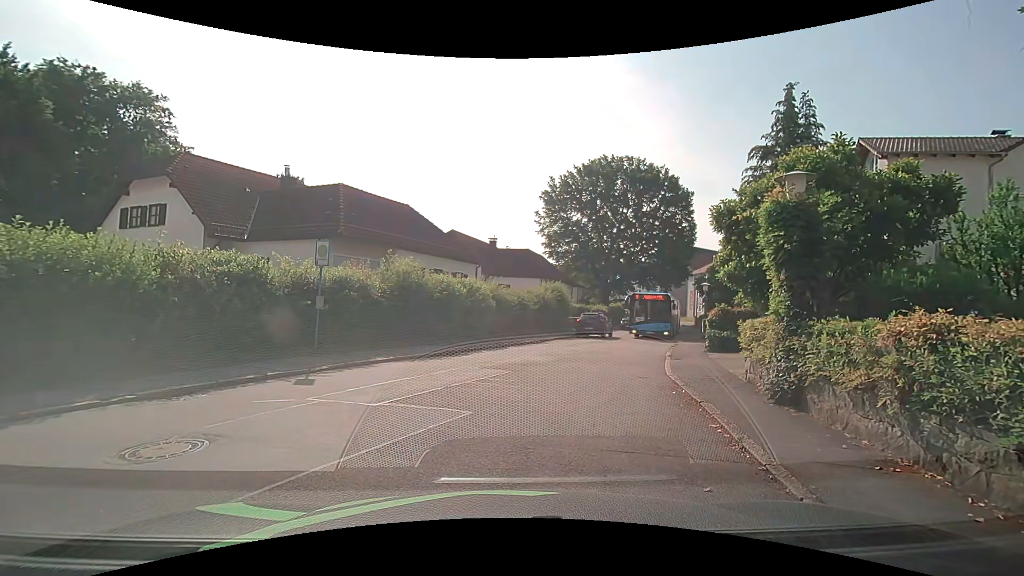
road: residential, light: Day
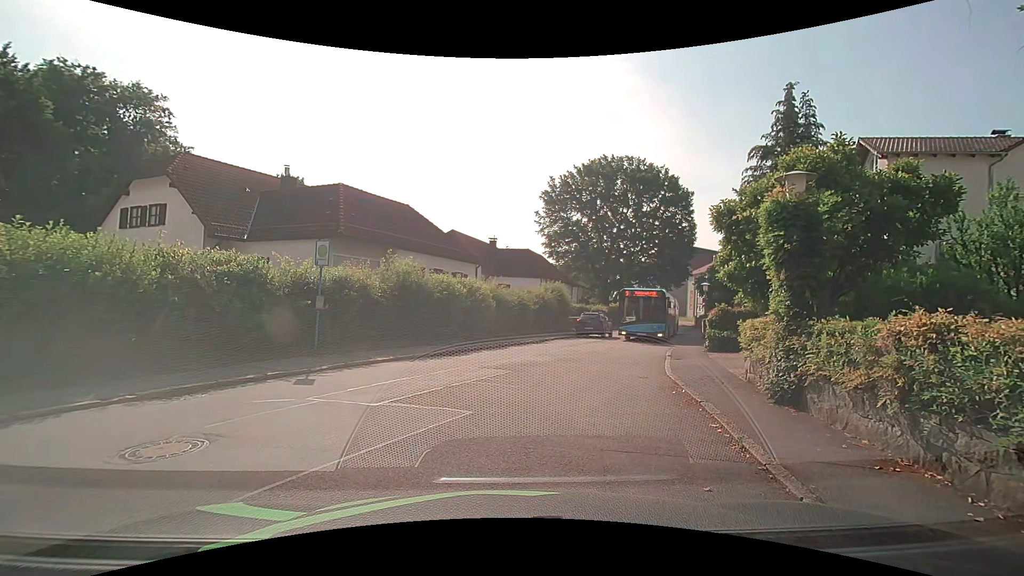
(0.0, 0.0) m; 0°
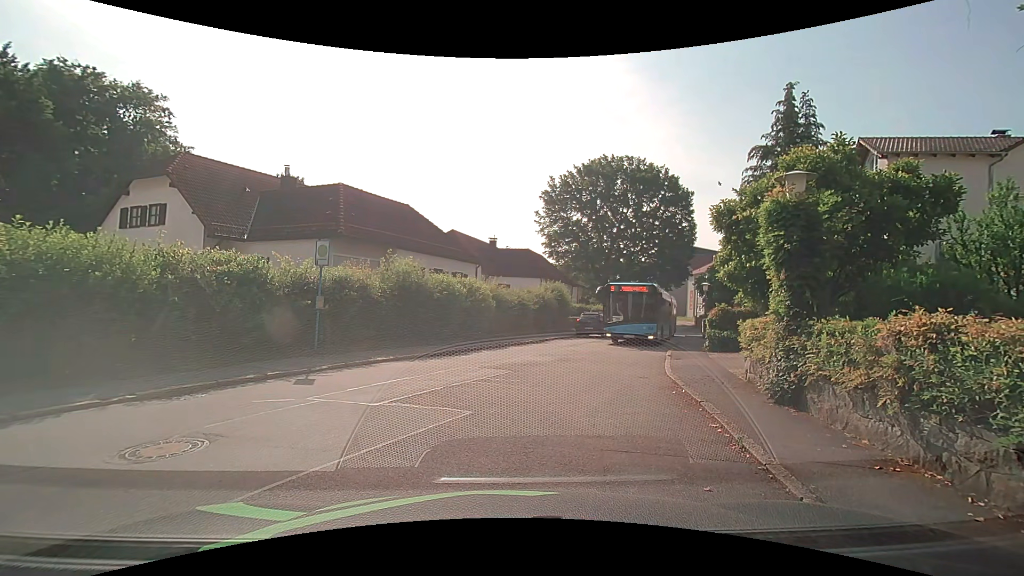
(0.0, 0.0) m; 0°
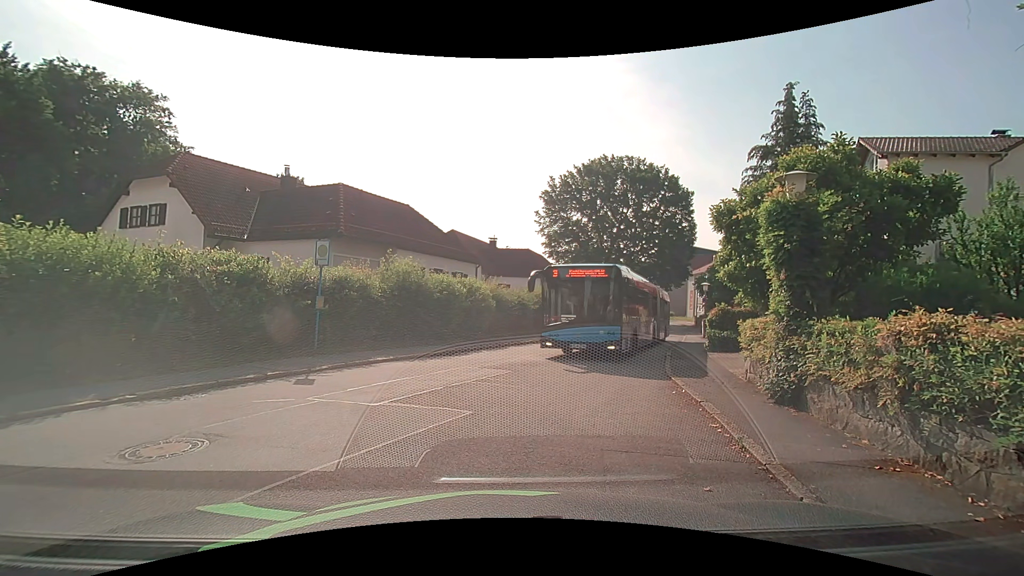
(0.0, 0.0) m; 0°
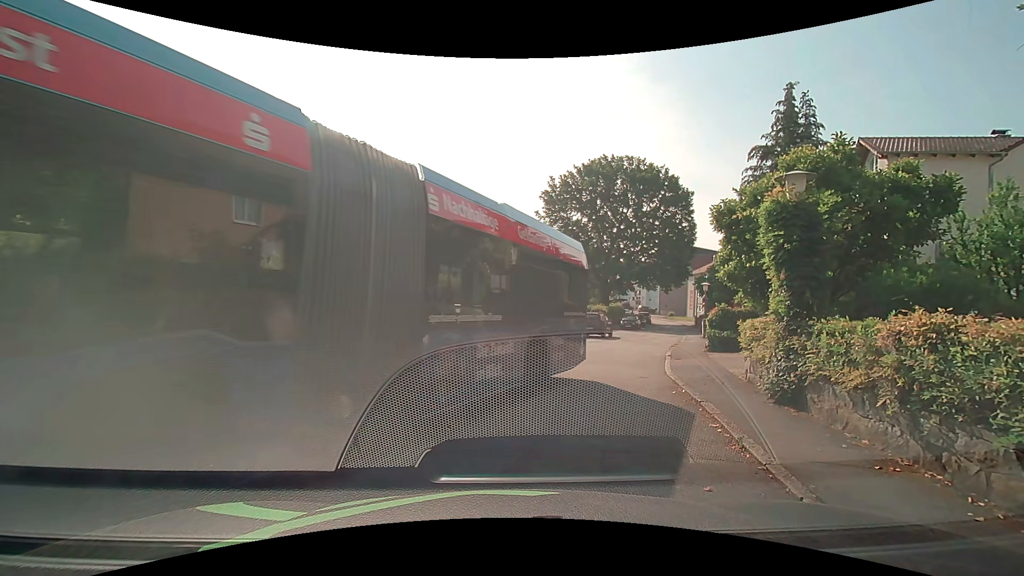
(0.0, 0.0) m; 0°
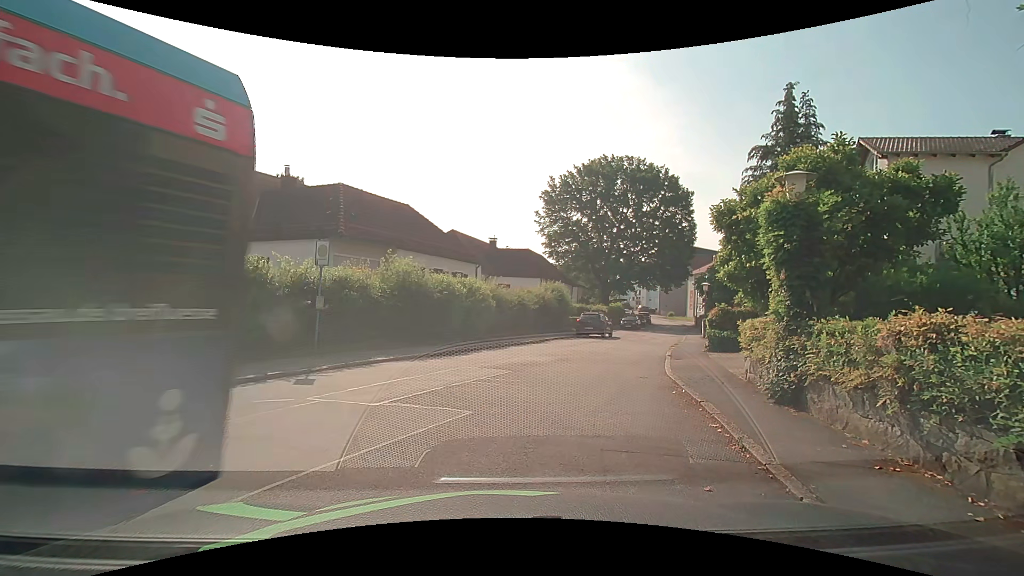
(0.0, 0.0) m; 0°
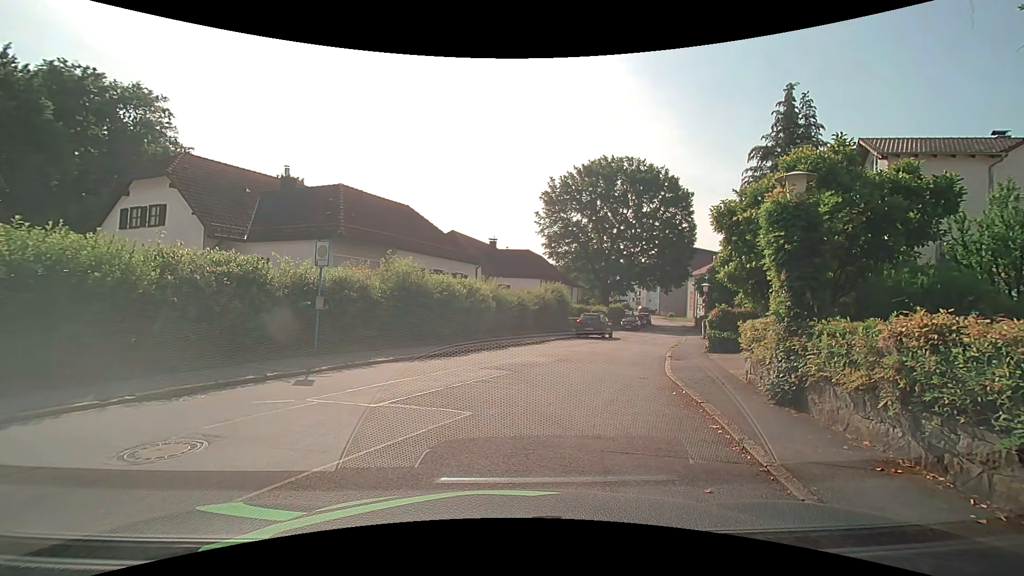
(0.0, 0.0) m; 0°
